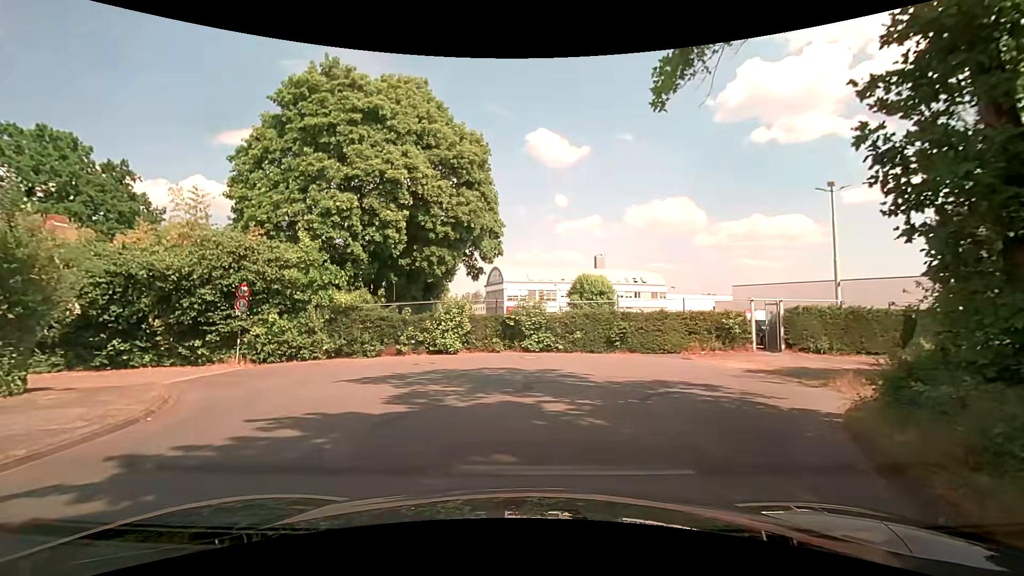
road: residential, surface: paved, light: Day
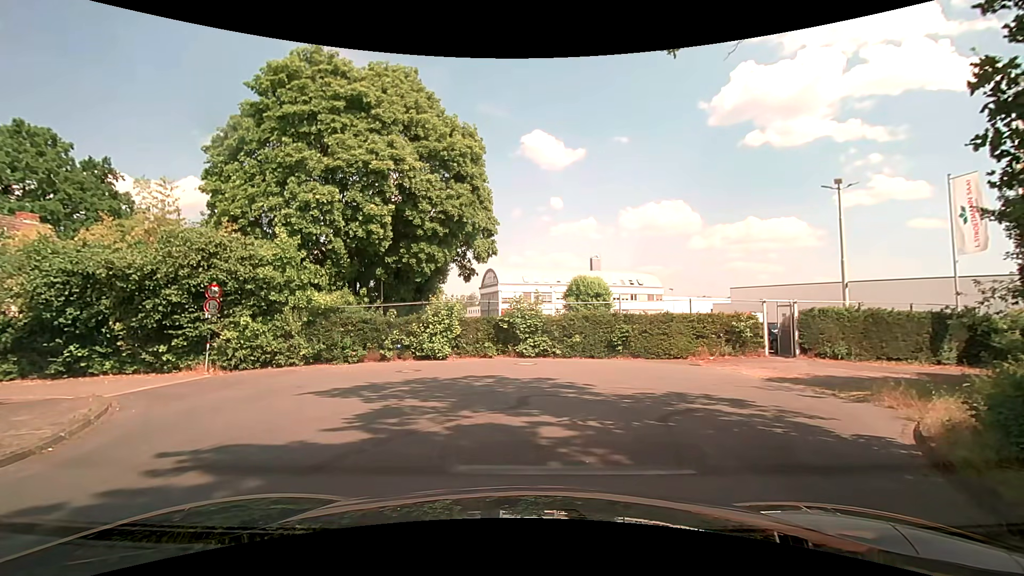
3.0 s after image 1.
(0.0, +1.5) m; 0°
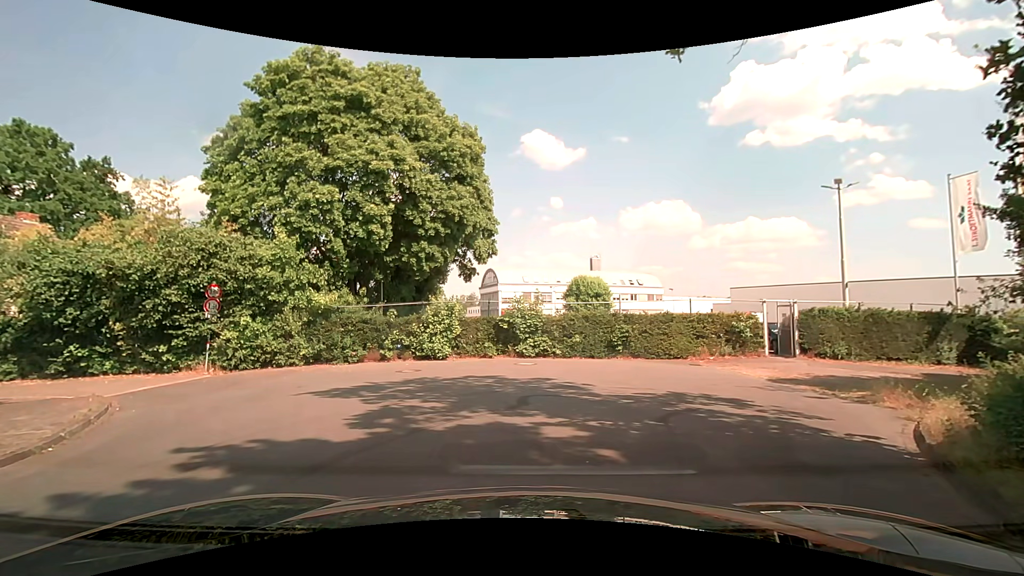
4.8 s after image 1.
(0.0, 0.0) m; 0°
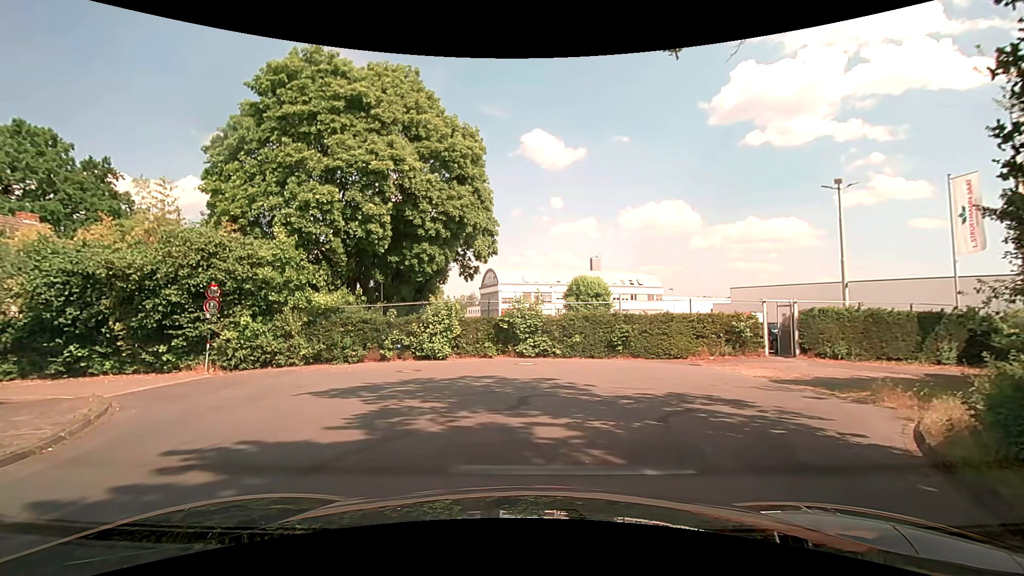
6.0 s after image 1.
(0.0, 0.0) m; 0°
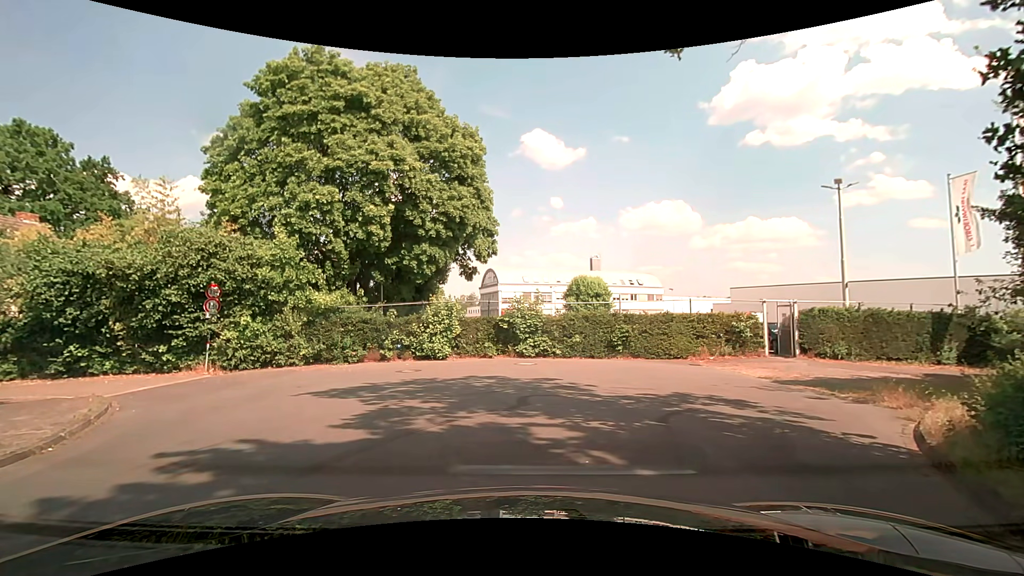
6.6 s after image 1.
(0.0, 0.0) m; 0°
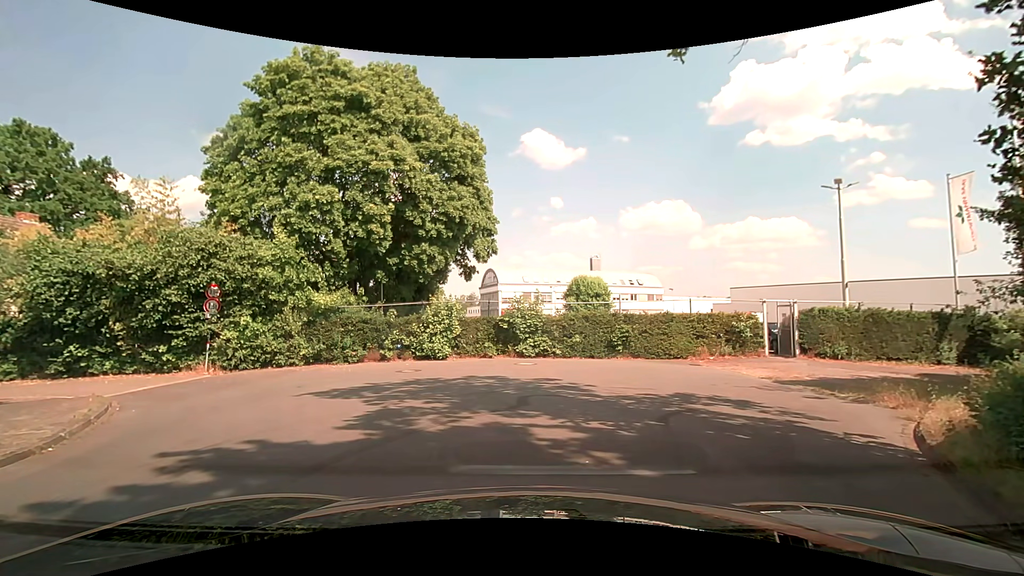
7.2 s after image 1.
(0.0, 0.0) m; 0°
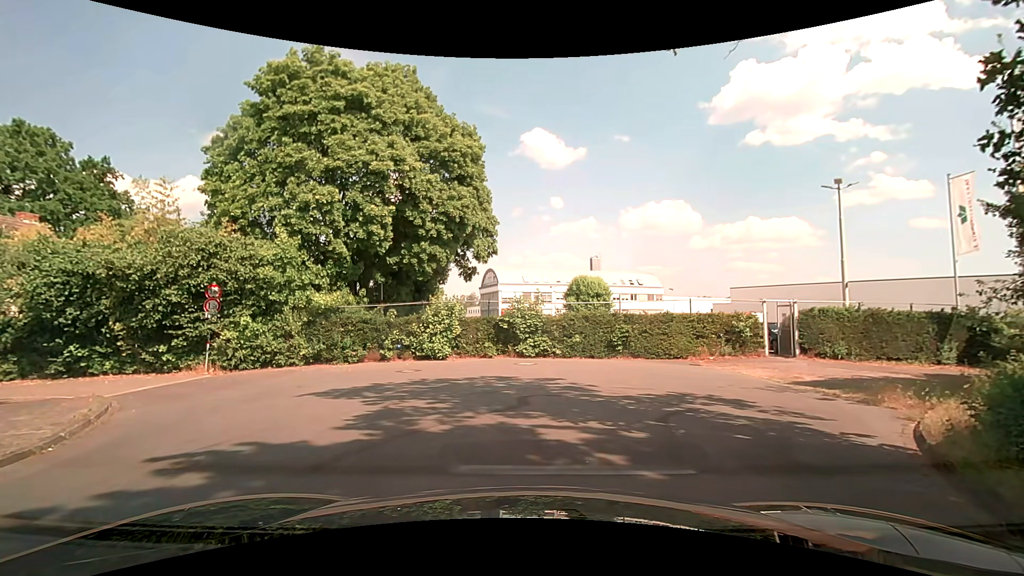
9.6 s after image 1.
(0.0, 0.0) m; 0°
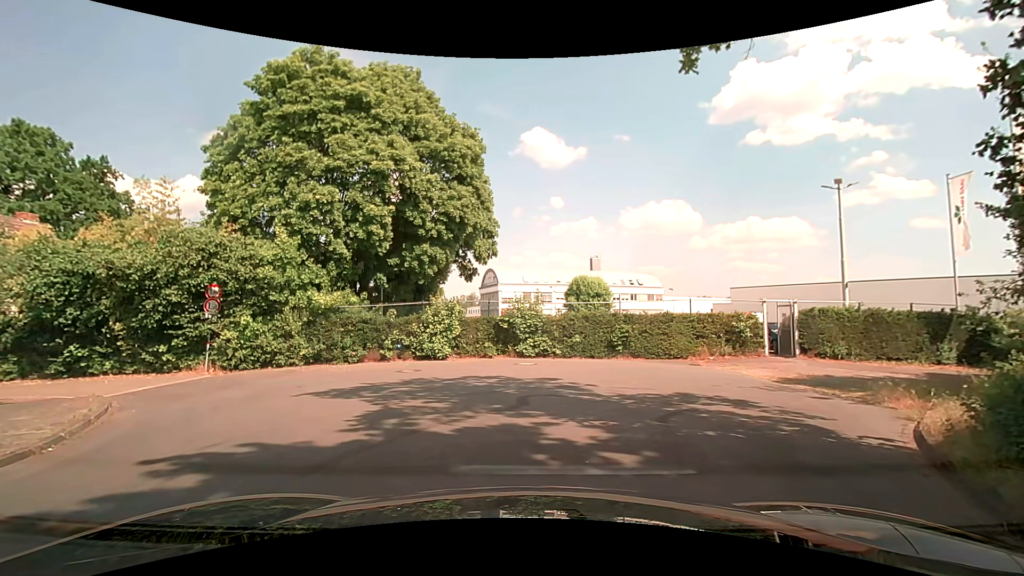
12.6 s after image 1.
(0.0, 0.0) m; 0°
